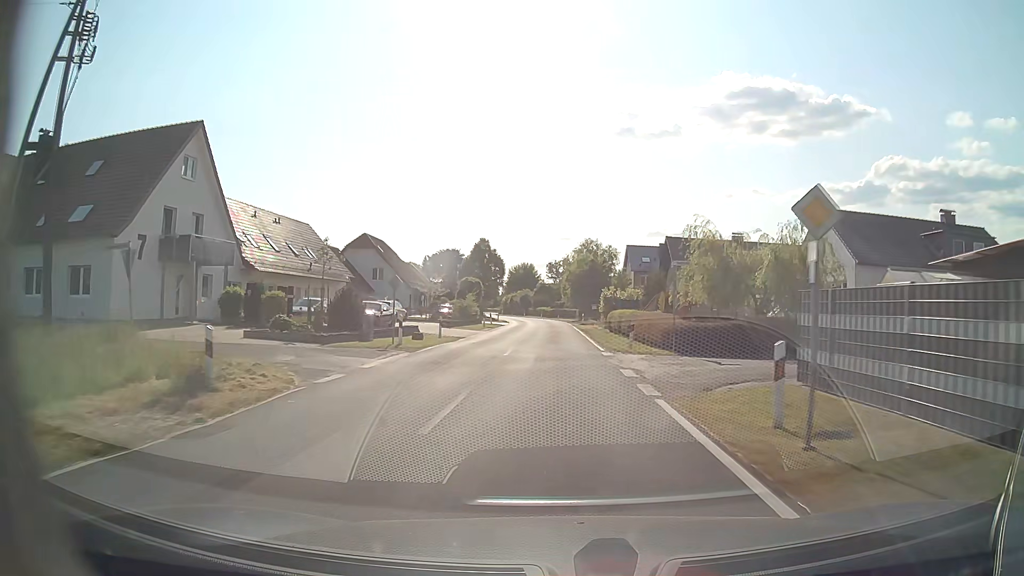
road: tertiary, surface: asphalt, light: Day
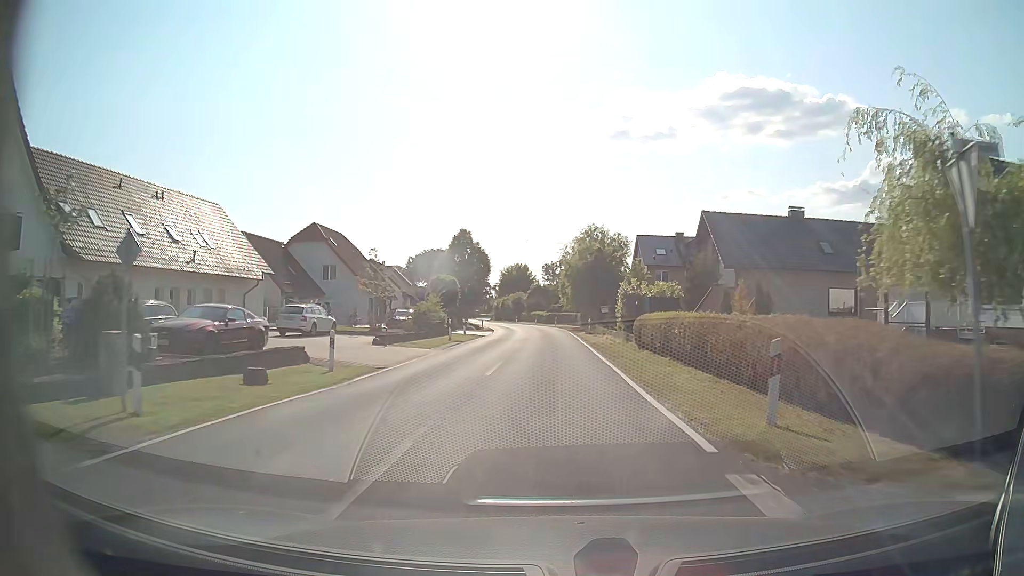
(0.0, +15.8) m; 0°
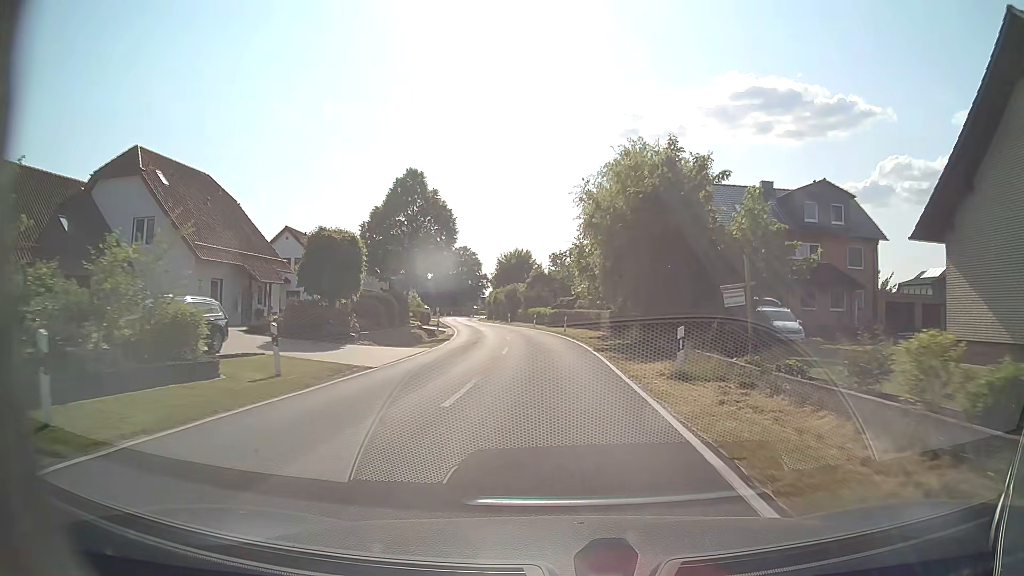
(-0.1, +30.8) m; -1°
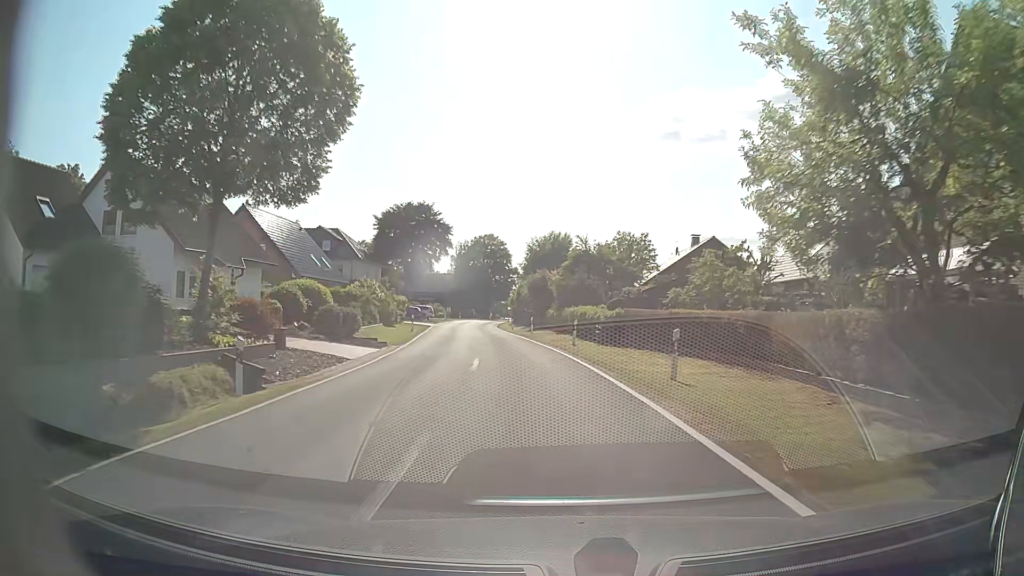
(-0.9, +30.3) m; -4°
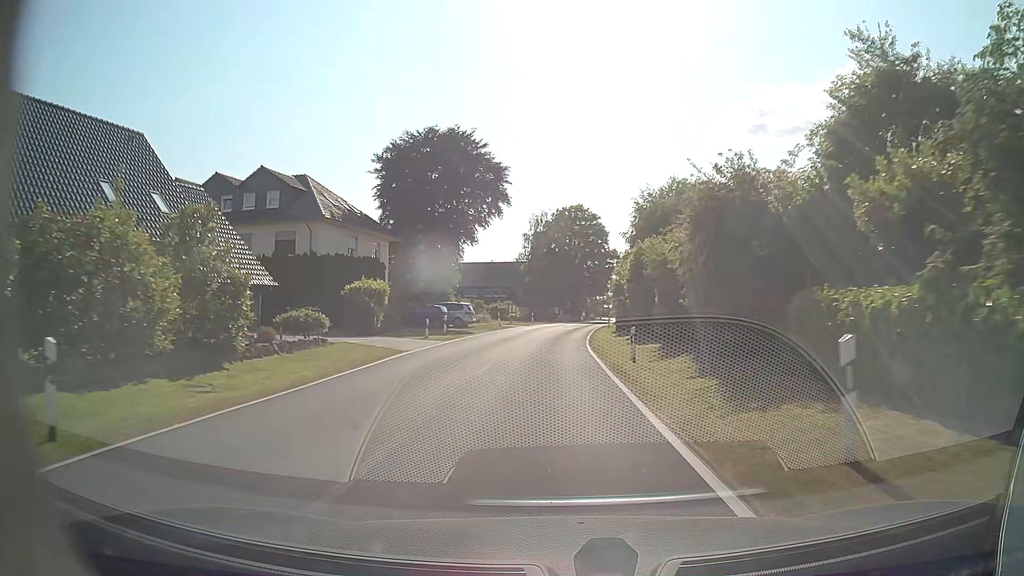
(-2.8, +38.0) m; -7°
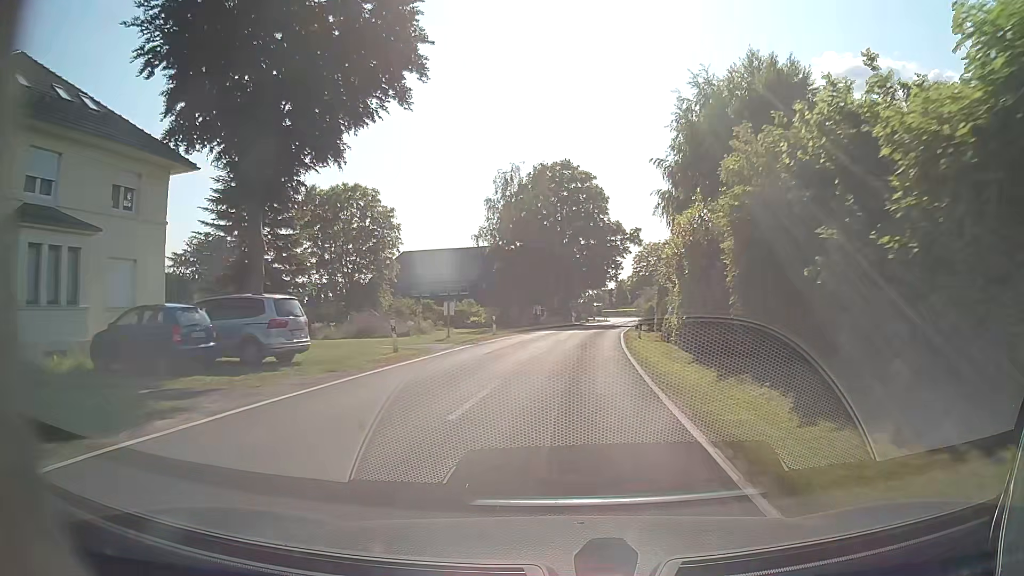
(-0.2, +30.7) m; +1°
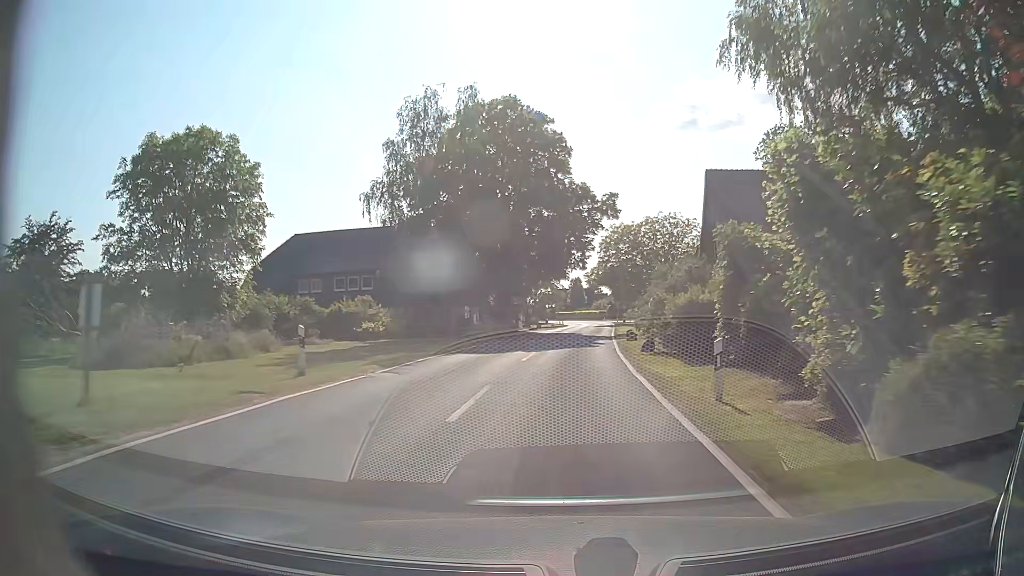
(+0.7, +23.1) m; +4°
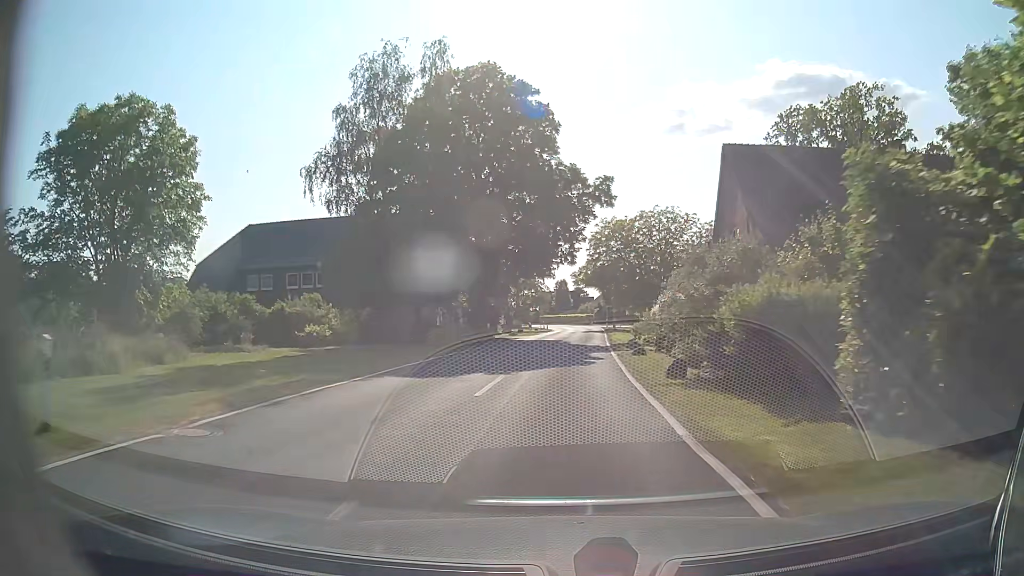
(+0.1, +7.7) m; +2°
(0, +10) (0, +20) (+1, +30) (+2, +40) (+2, +50) (+3, +60) (+3, +70) (+4, +80) (+4, +90) (+3, +100) m
